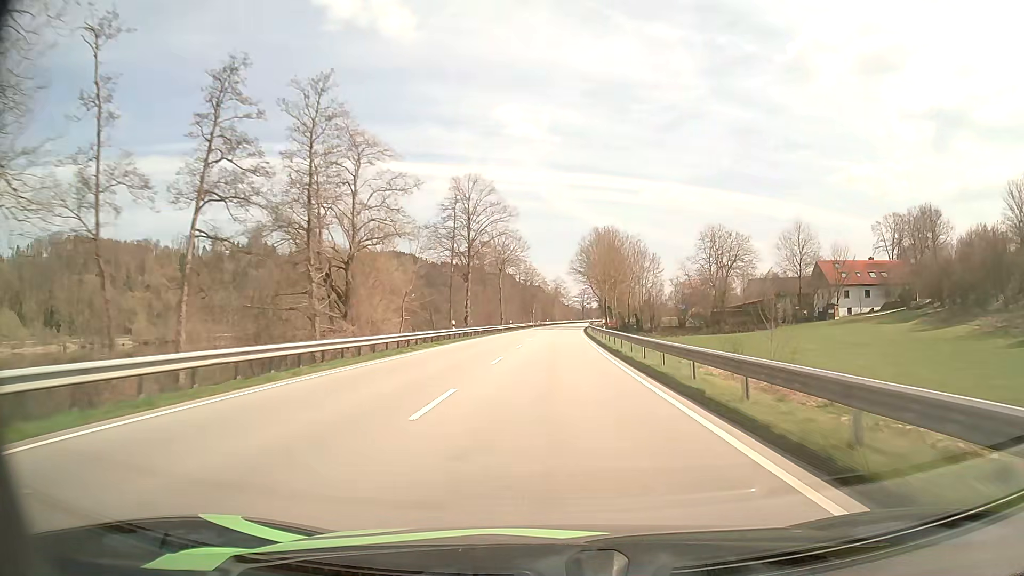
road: primary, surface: asphalt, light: Day
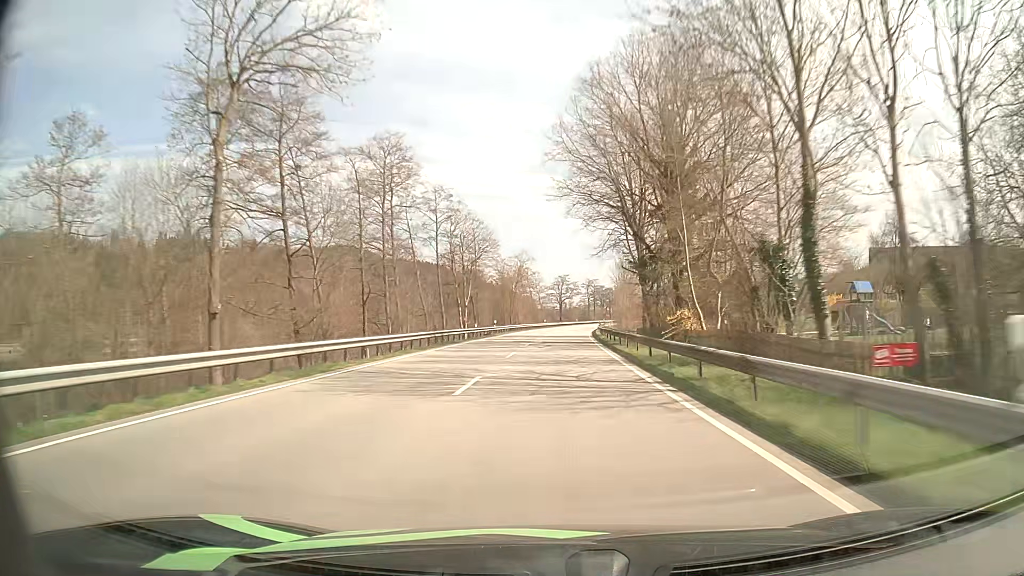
(+1.9, +80.4) m; +3°
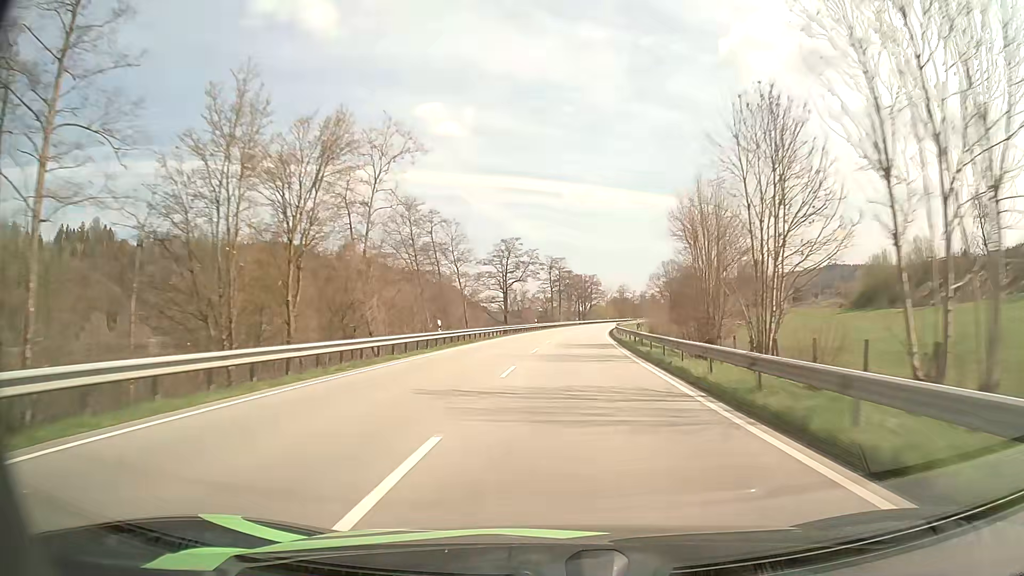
(+2.6, +79.6) m; +4°
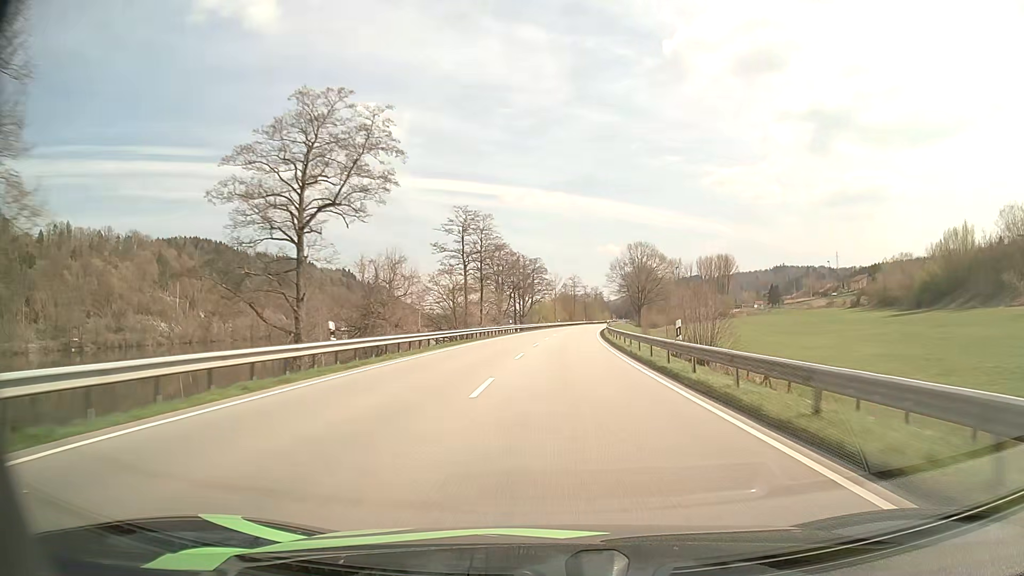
(+3.0, +63.4) m; +5°
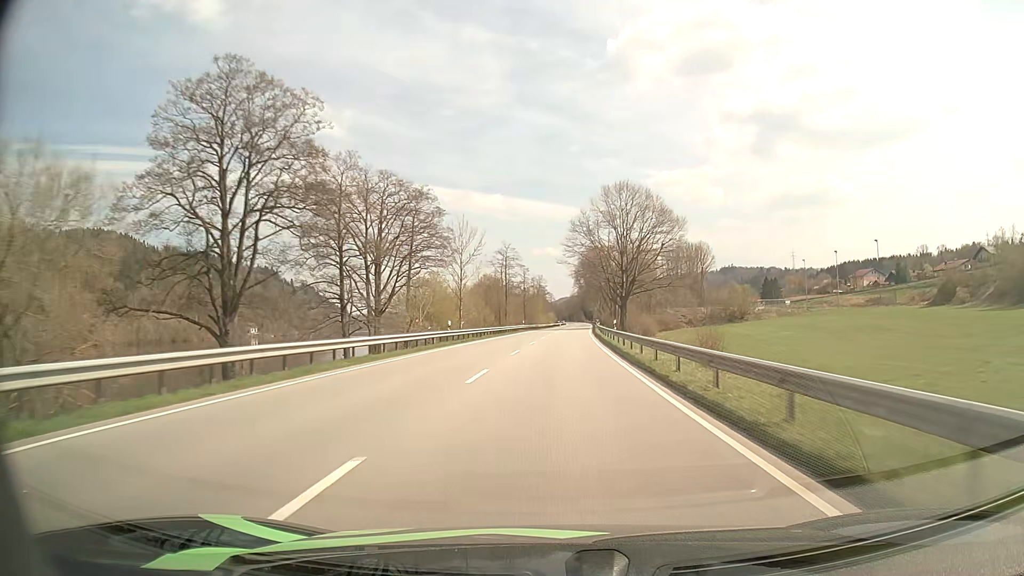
(+4.2, +80.9) m; +5°
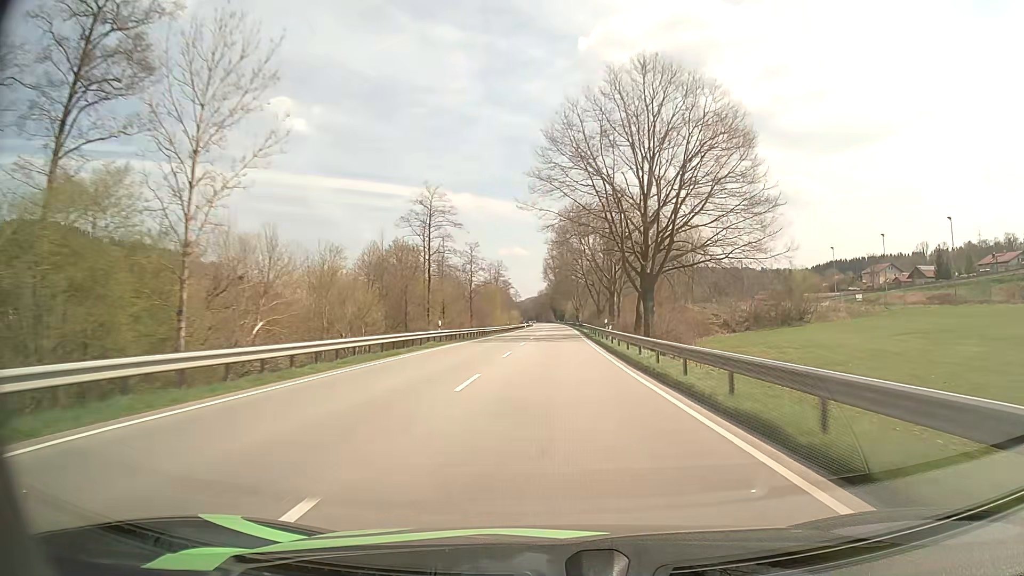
(+1.2, +49.2) m; +3°
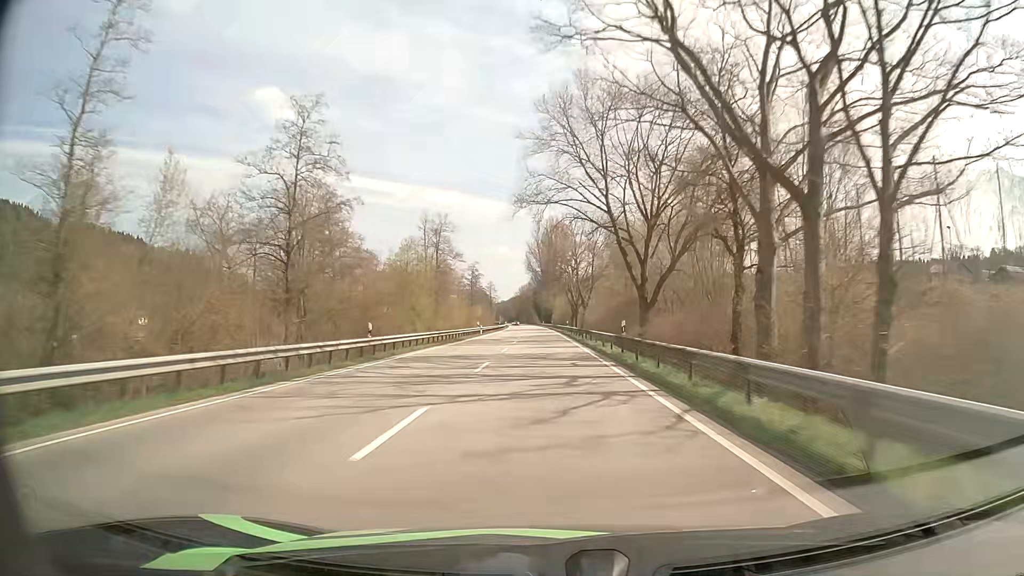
(+1.0, +65.9) m; +1°
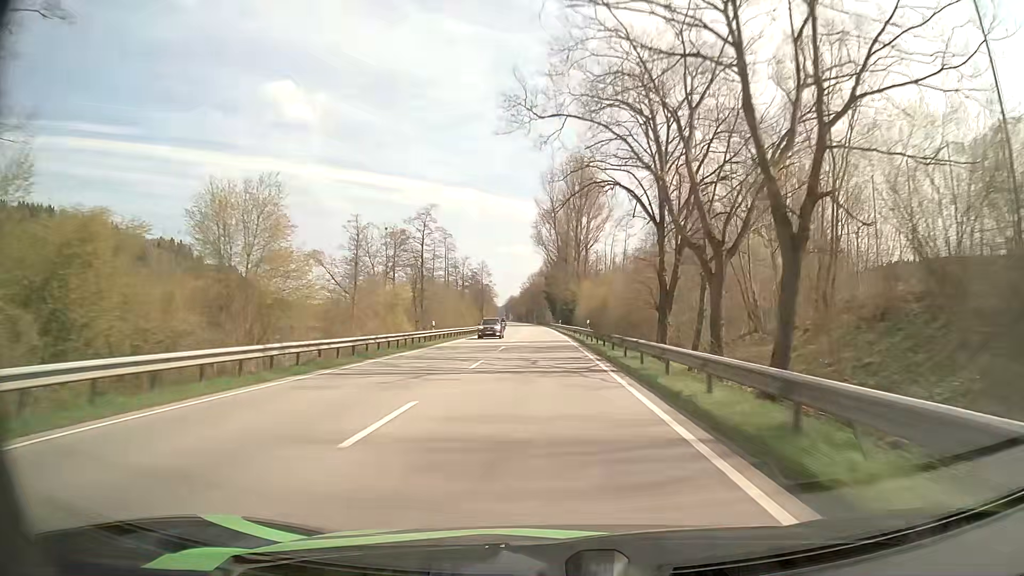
(-0.4, +83.1) m; -1°
(0, +10) (0, +20) (0, +30) (0, +40) (-1, +50) (-1, +60) (-1, +70) (-1, +80) (-1, +90) (-2, +100) m
